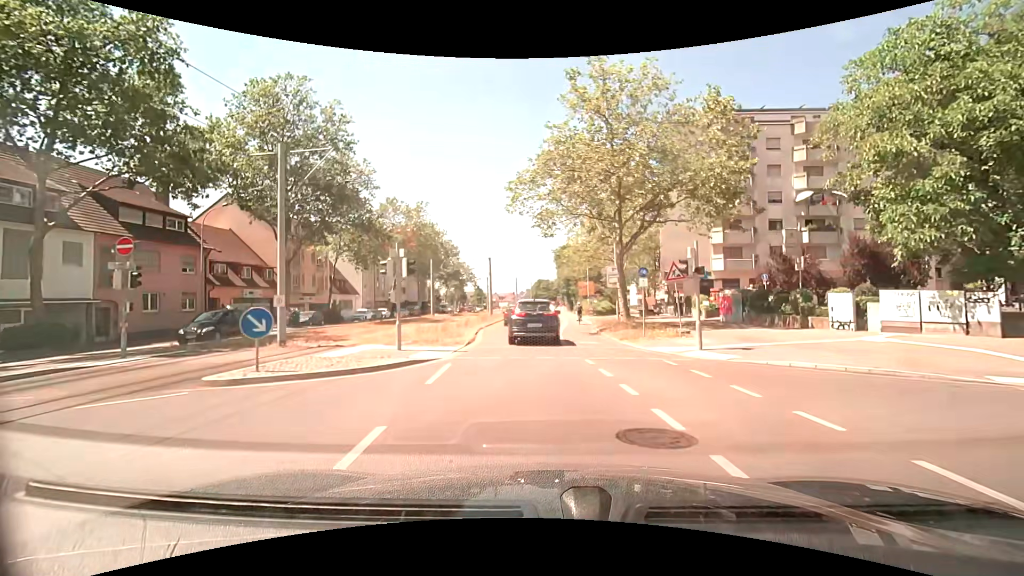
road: tertiary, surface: asphalt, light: Day
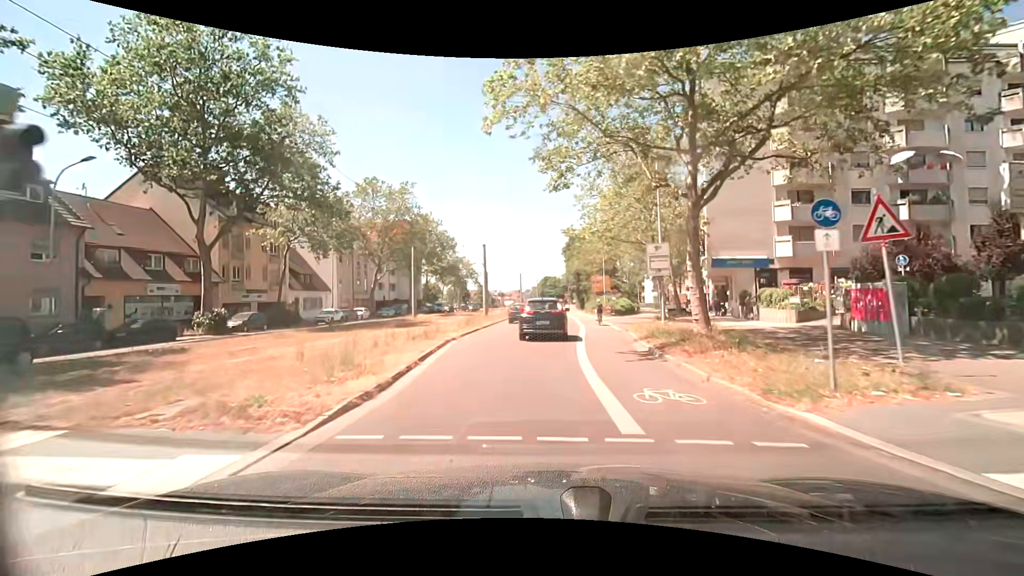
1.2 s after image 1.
(0.0, +11.8) m; -1°
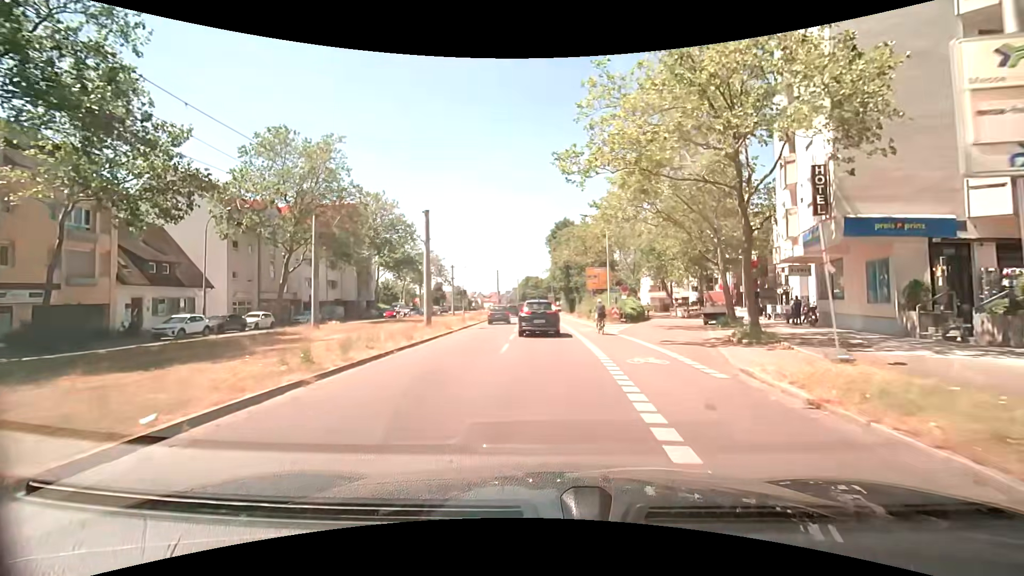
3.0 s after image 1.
(+0.4, +18.4) m; +3°
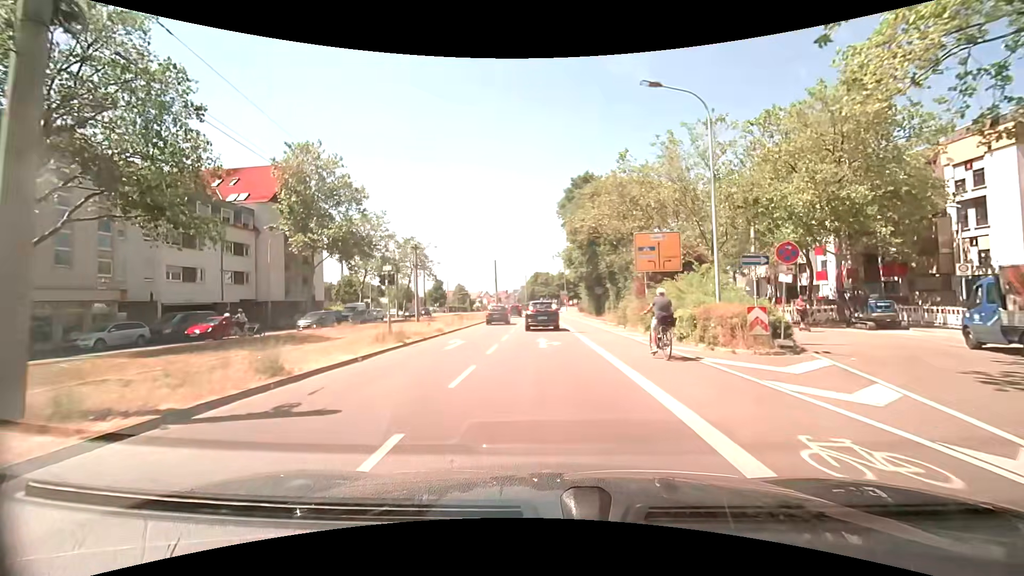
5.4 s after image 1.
(-0.1, +24.8) m; -1°
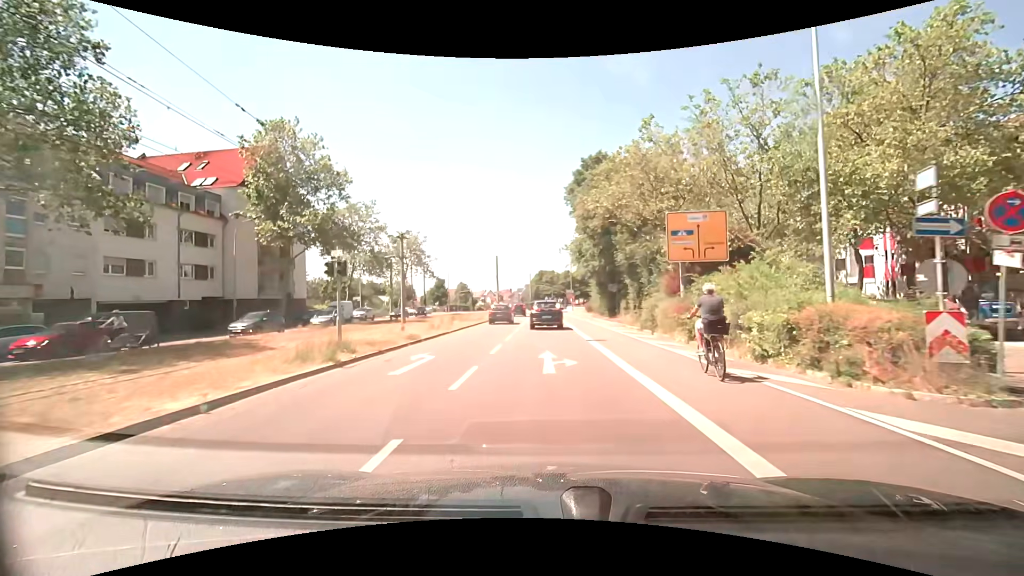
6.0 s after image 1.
(-0.1, +6.2) m; -1°
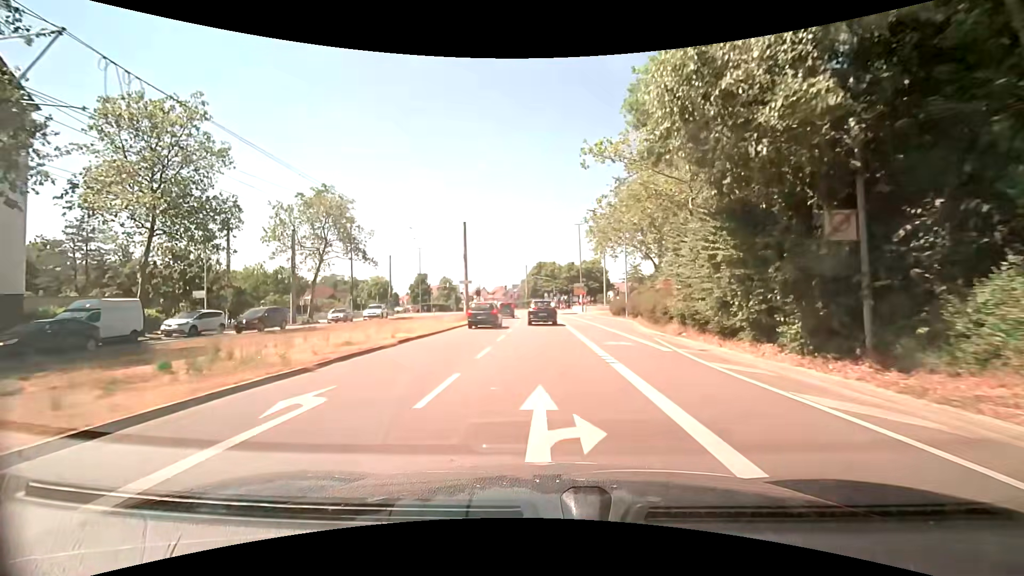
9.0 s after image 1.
(+0.2, +31.7) m; 0°
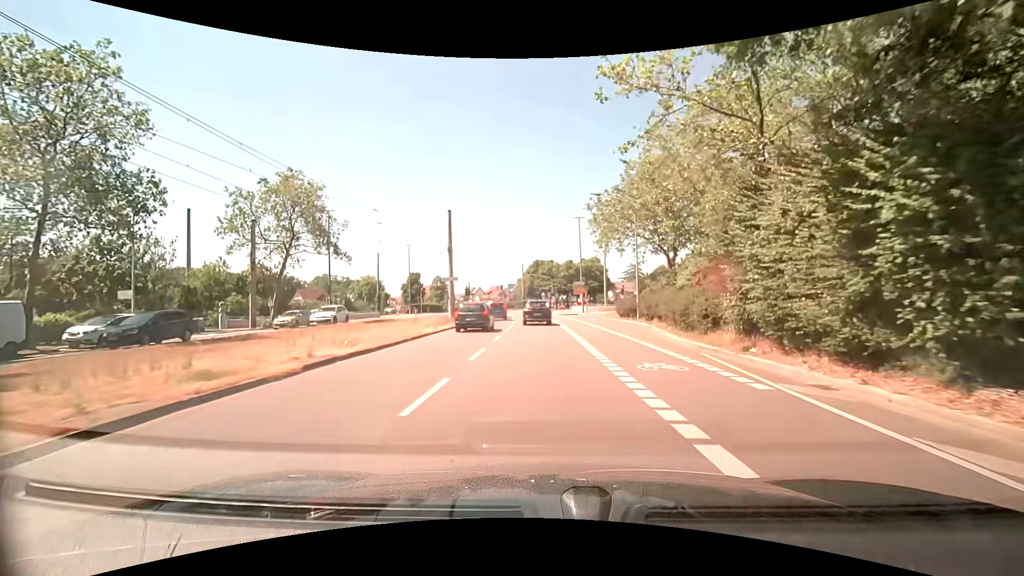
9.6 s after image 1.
(0.0, +6.4) m; +1°
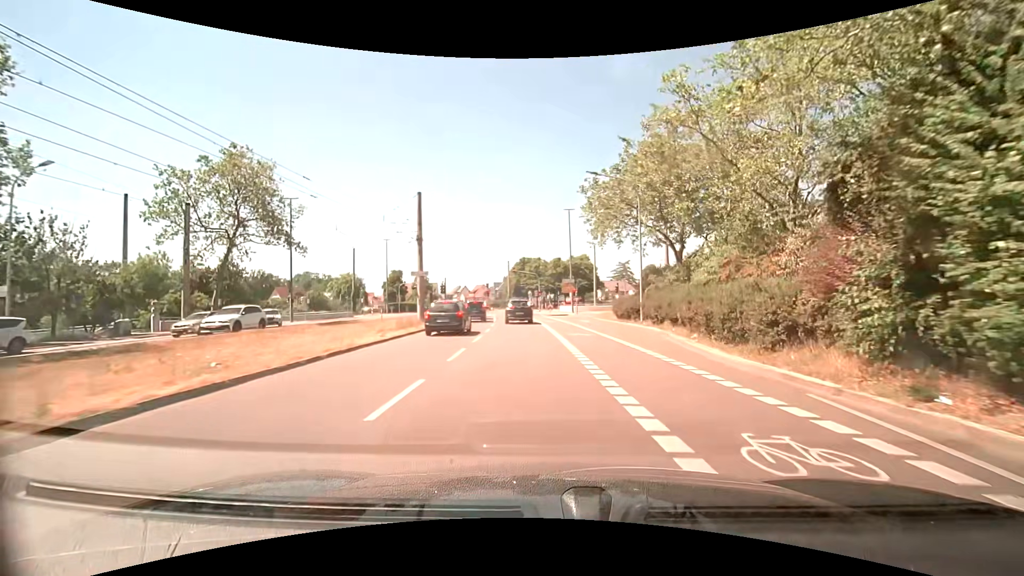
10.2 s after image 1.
(0.0, +6.2) m; +1°
(+1, +10) (+2, +20) (+3, +30) (+3, +40) (+4, +50) (+6, +59) (+12, +68) (+19, +74) (+28, +78) (+38, +82) m
